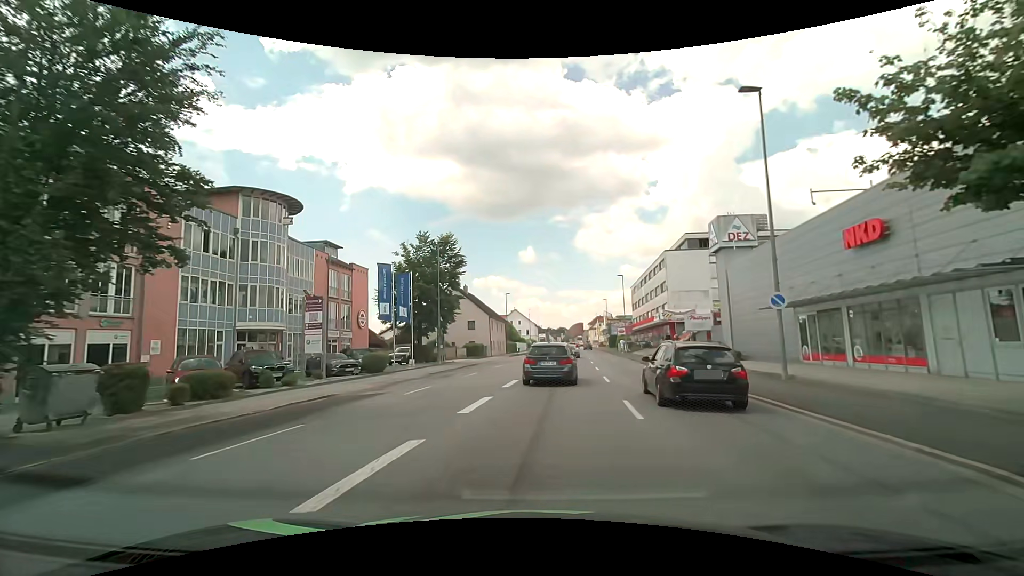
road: tertiary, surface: asphalt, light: Day
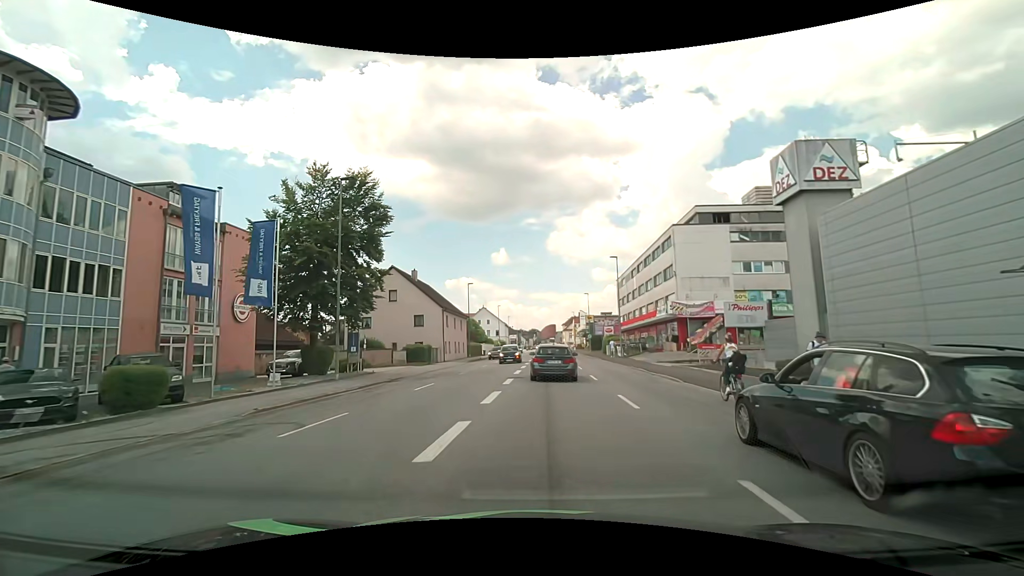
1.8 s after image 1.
(+0.4, +16.2) m; +3°
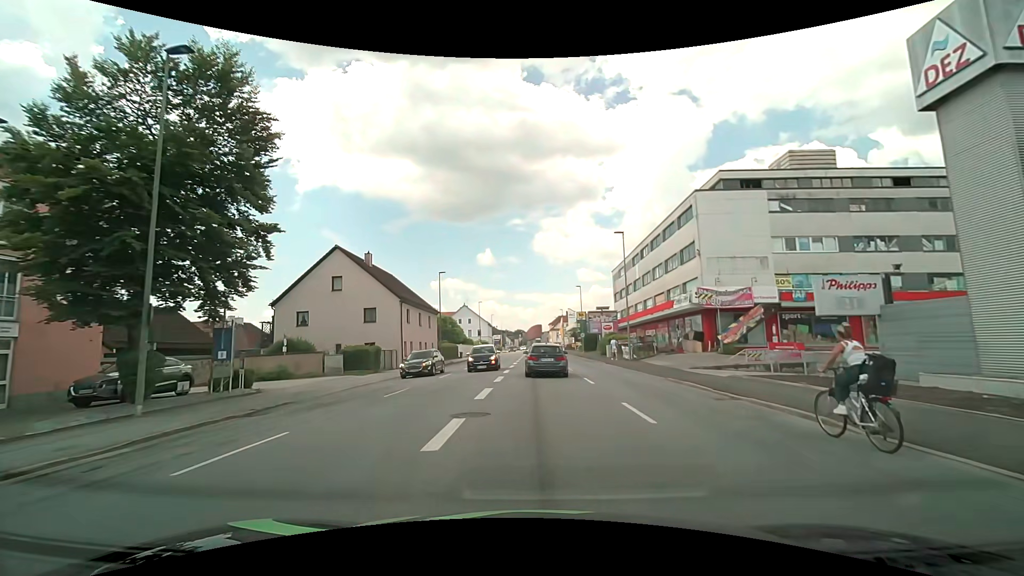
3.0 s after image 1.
(+0.1, +11.5) m; +1°
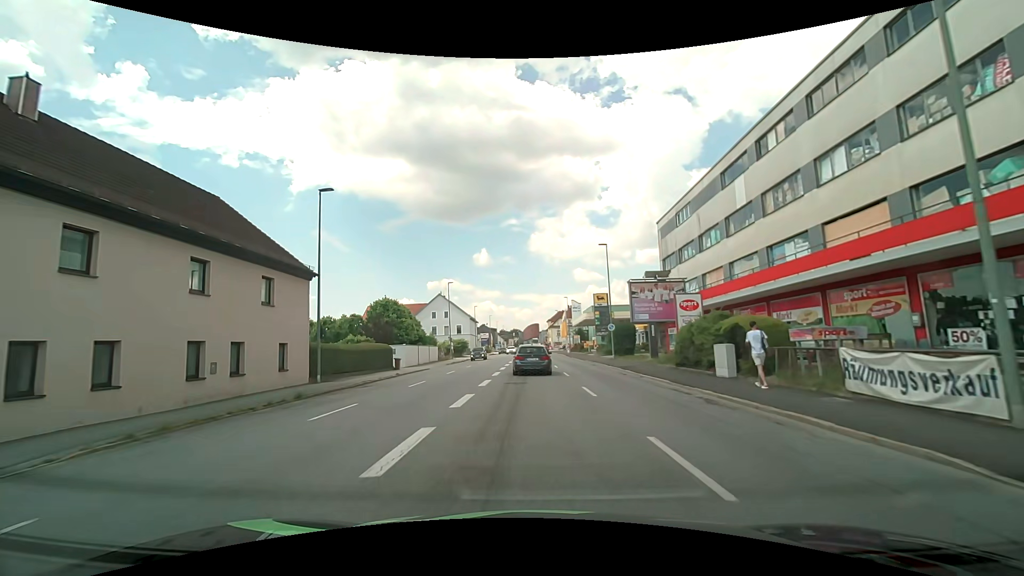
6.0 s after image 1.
(+0.3, +31.6) m; 0°
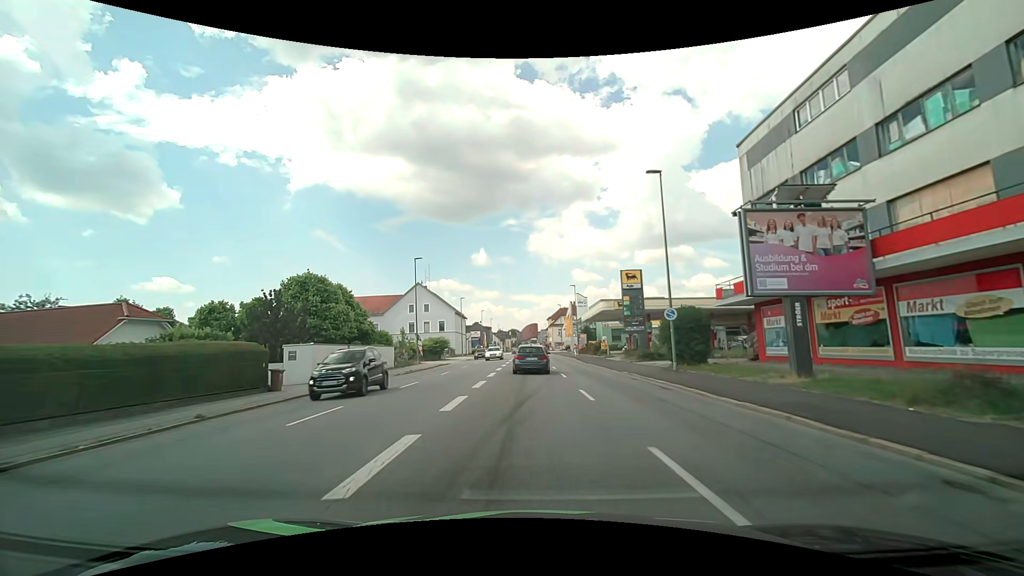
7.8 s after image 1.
(0.0, +18.8) m; 0°
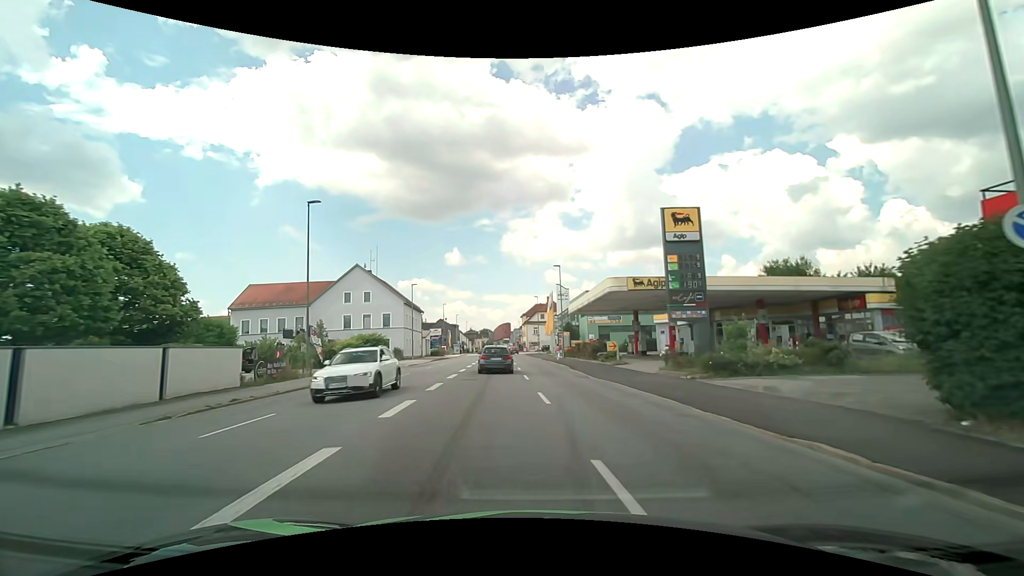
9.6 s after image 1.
(+0.2, +18.9) m; +2°
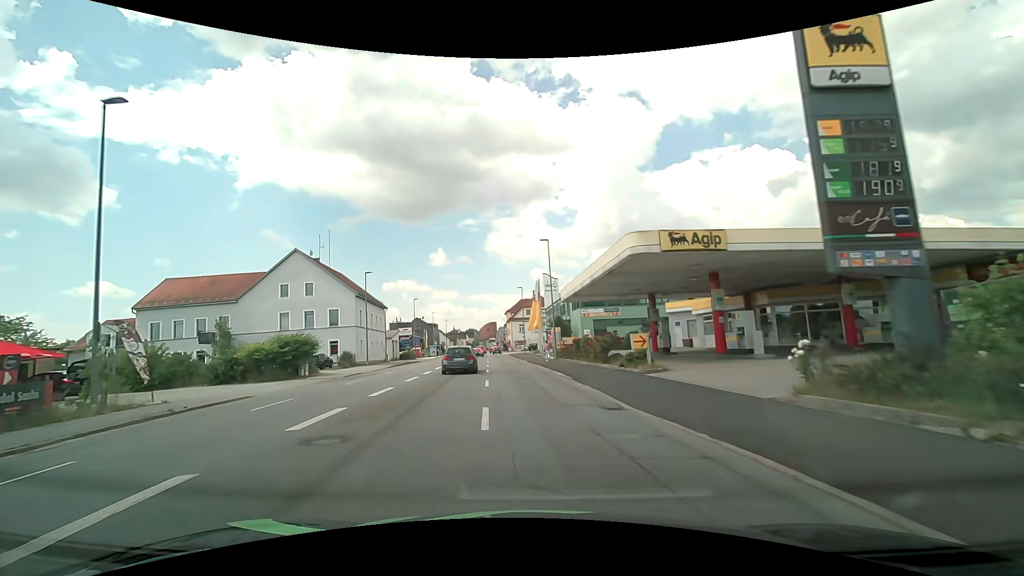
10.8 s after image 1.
(+0.6, +13.0) m; +3°
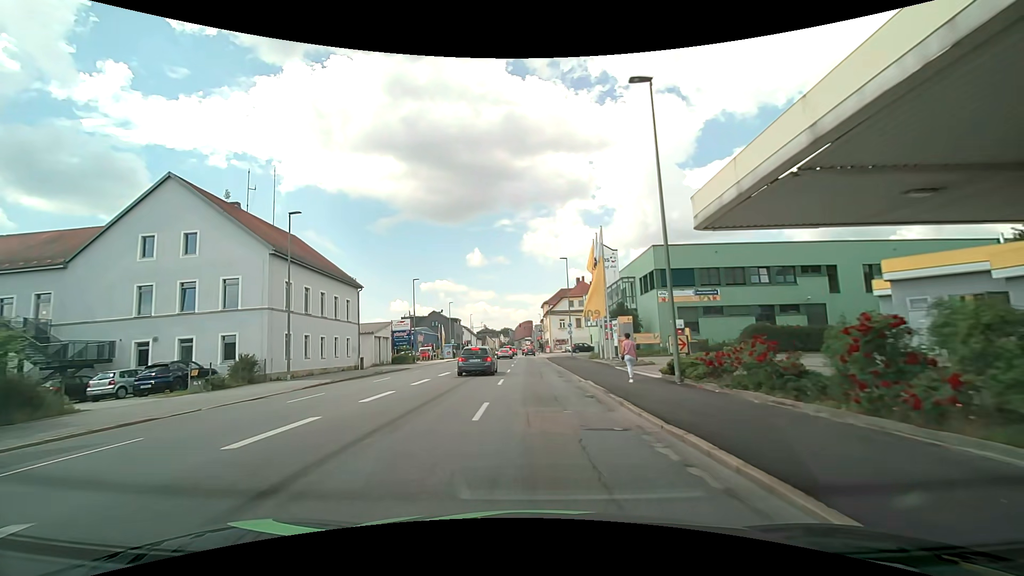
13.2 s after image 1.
(-1.3, +25.7) m; -5°
(0, +10) (0, +20) (0, +30) (0, +40) (0, +50) (0, +60) (0, +70) (0, +80) (0, +90) (0, +100) m
